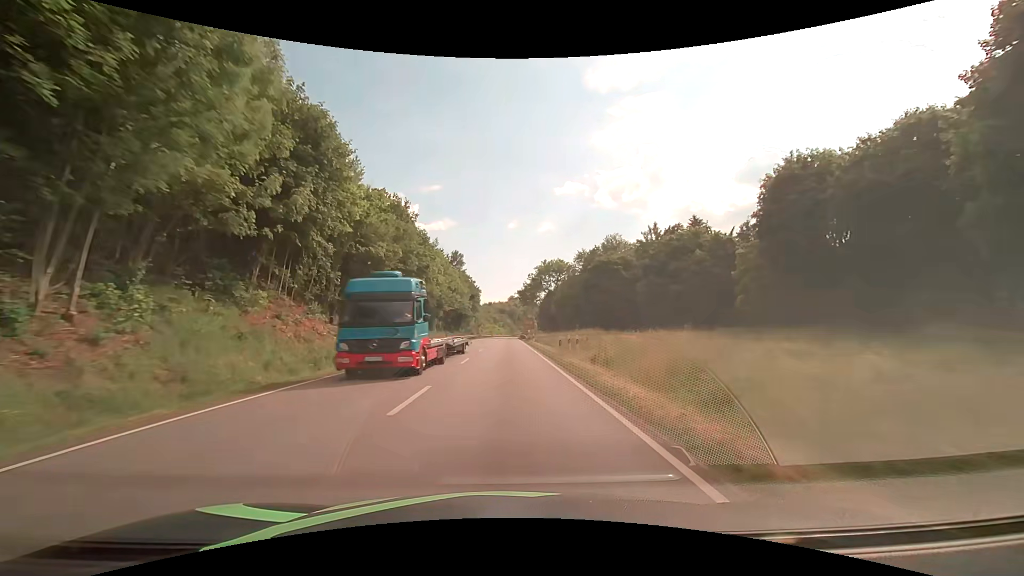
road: primary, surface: asphalt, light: Day
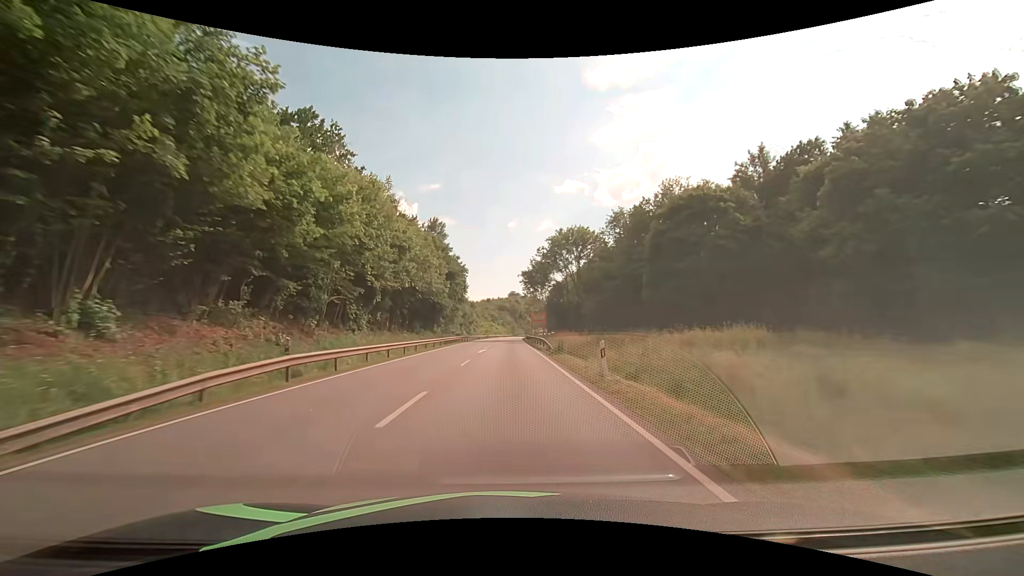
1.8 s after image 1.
(+0.1, +37.6) m; 0°
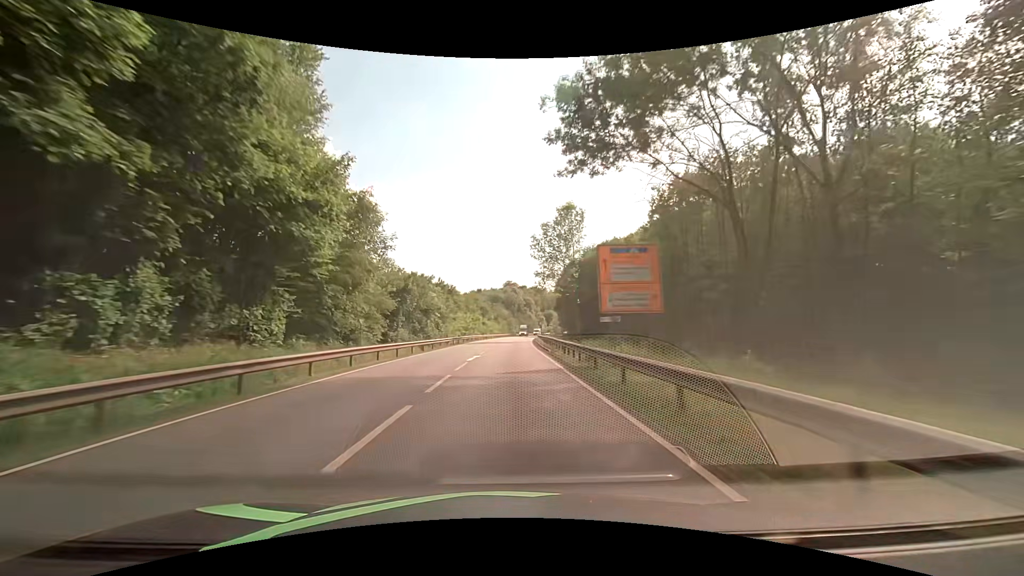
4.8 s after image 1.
(+0.1, +62.9) m; +1°
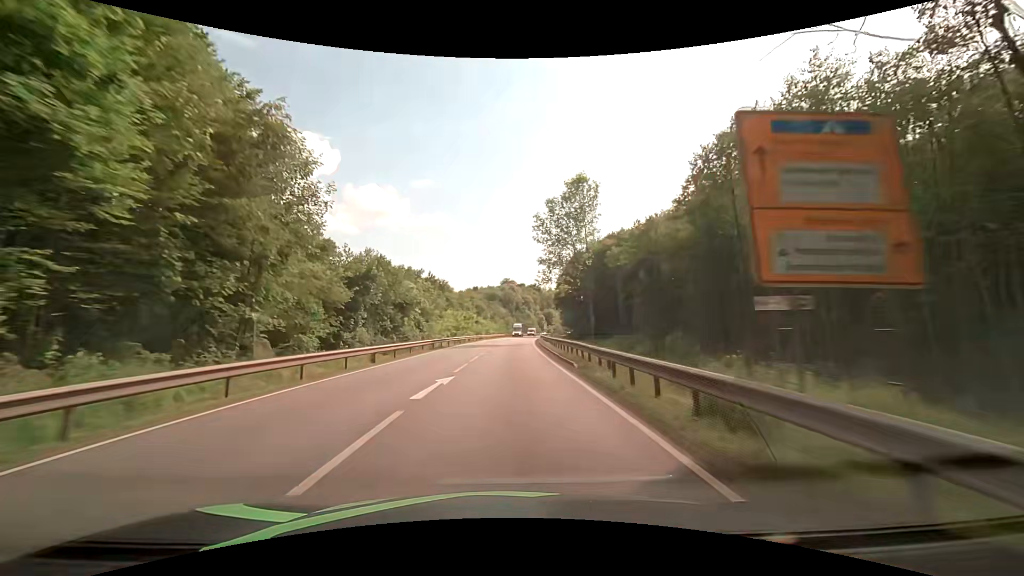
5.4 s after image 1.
(0.0, +12.6) m; 0°
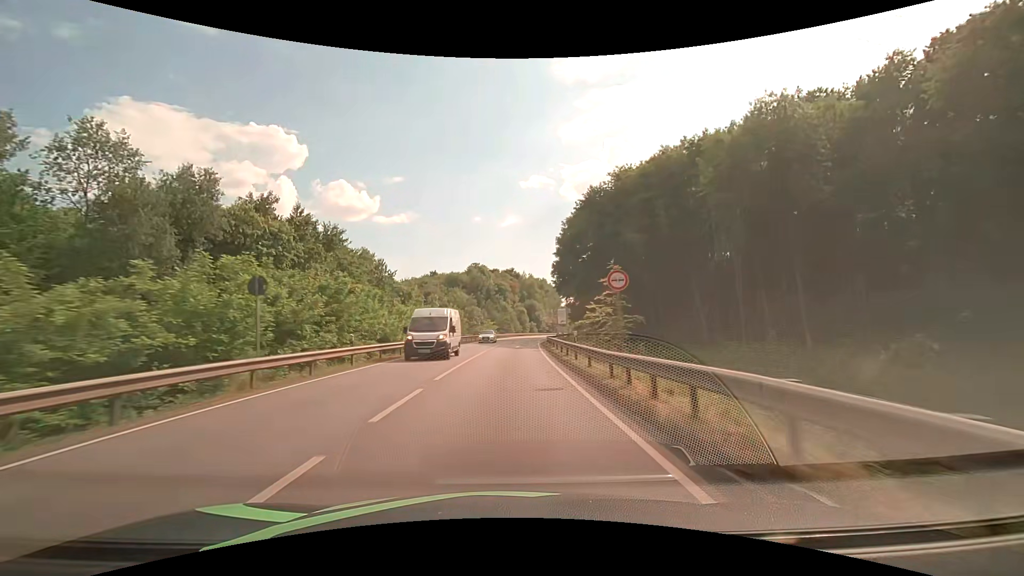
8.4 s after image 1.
(+1.6, +62.8) m; +3°
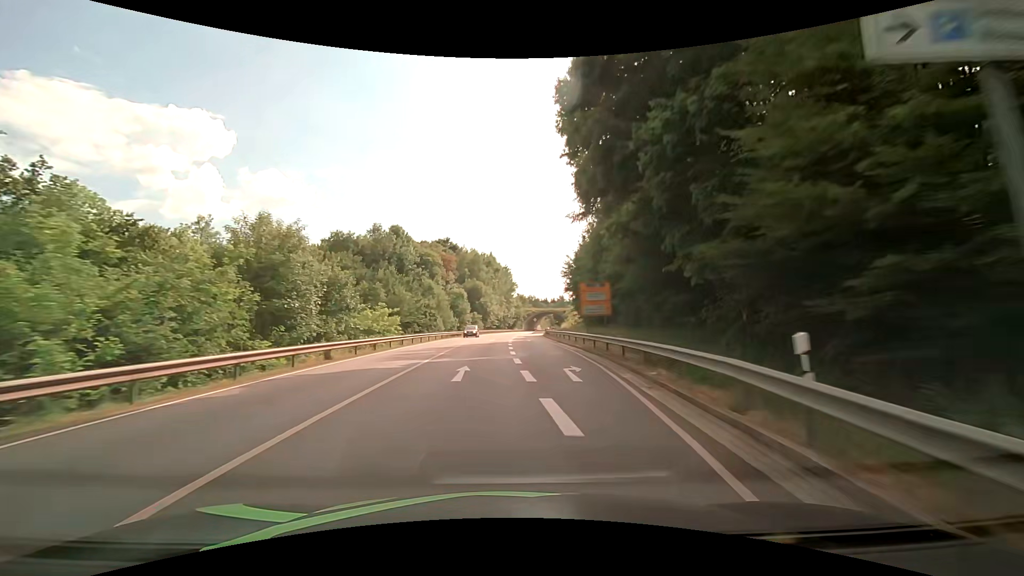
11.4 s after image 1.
(+2.4, +61.7) m; +6°
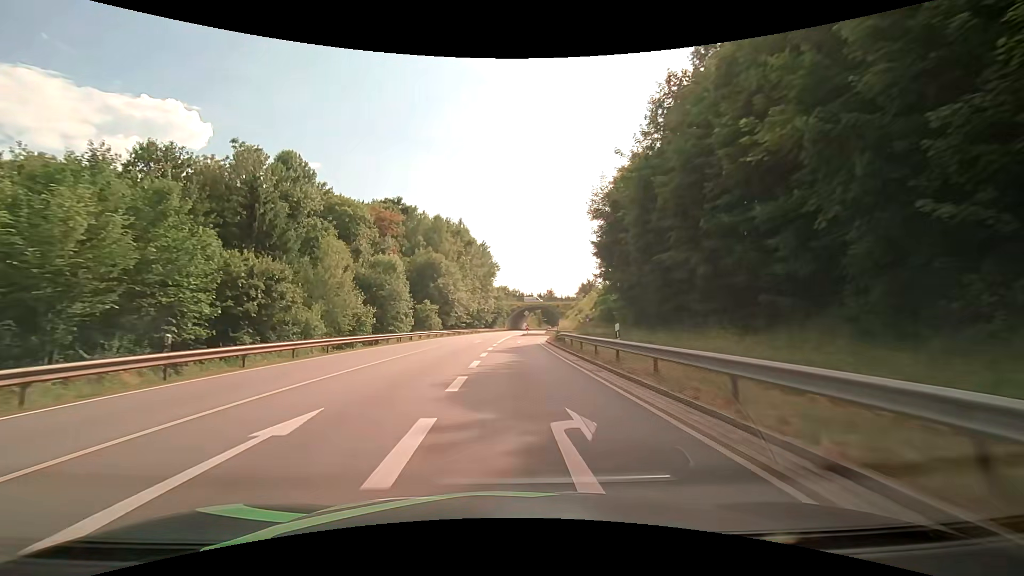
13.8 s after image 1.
(+1.8, +43.5) m; +3°
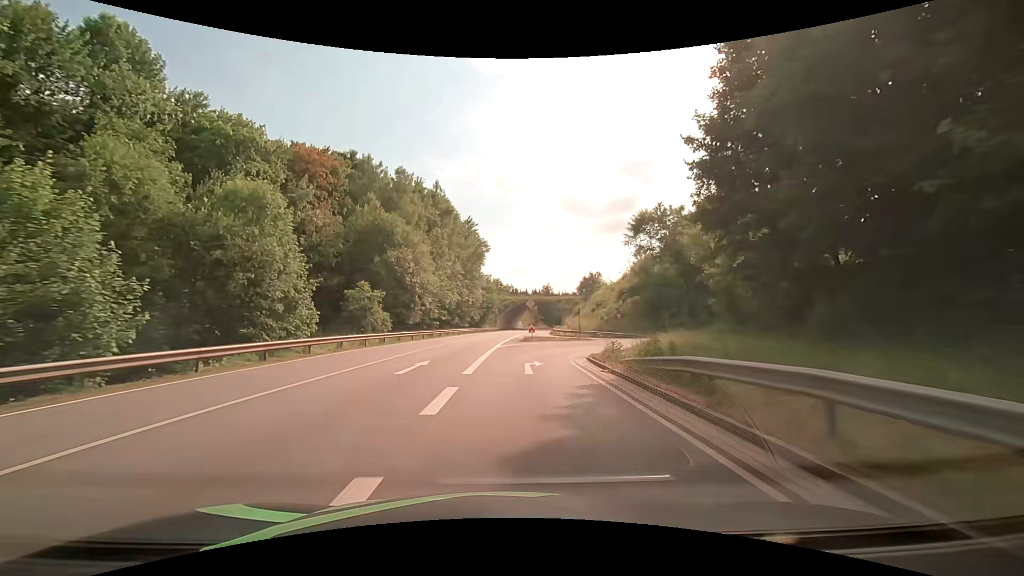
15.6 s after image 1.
(+0.1, +26.1) m; +1°
